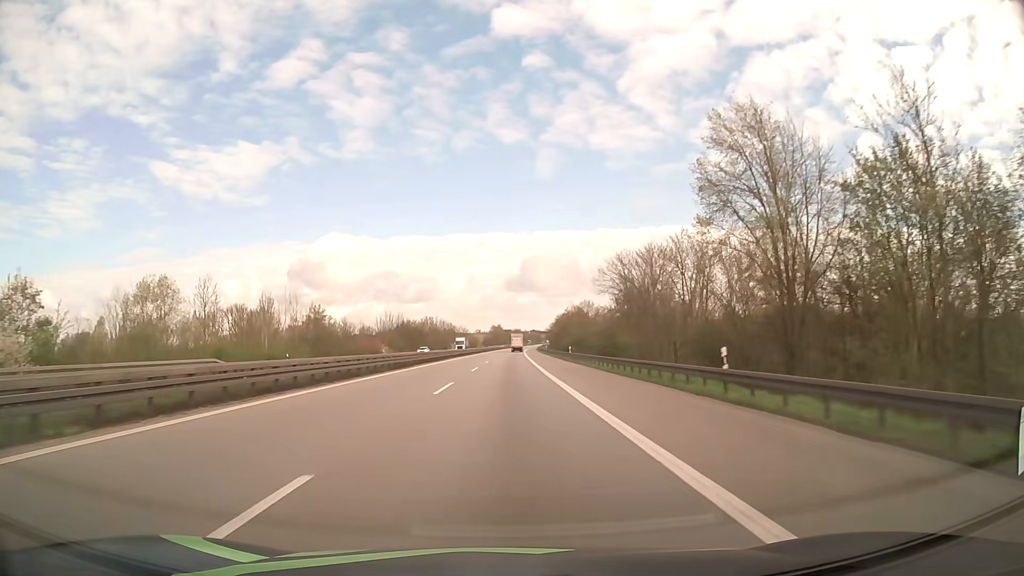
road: motorway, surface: asphalt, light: Day
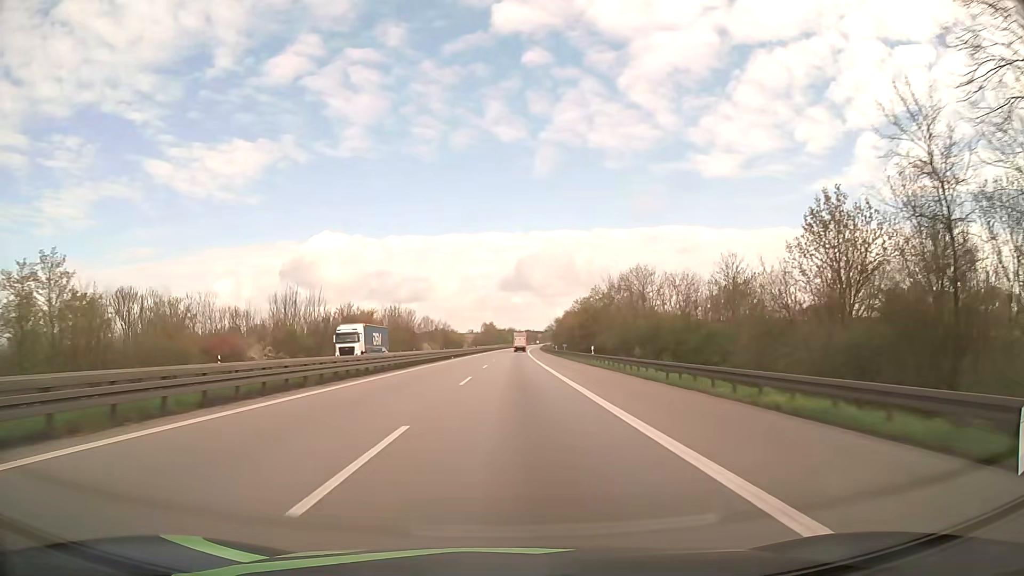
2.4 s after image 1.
(+0.2, +68.5) m; 0°
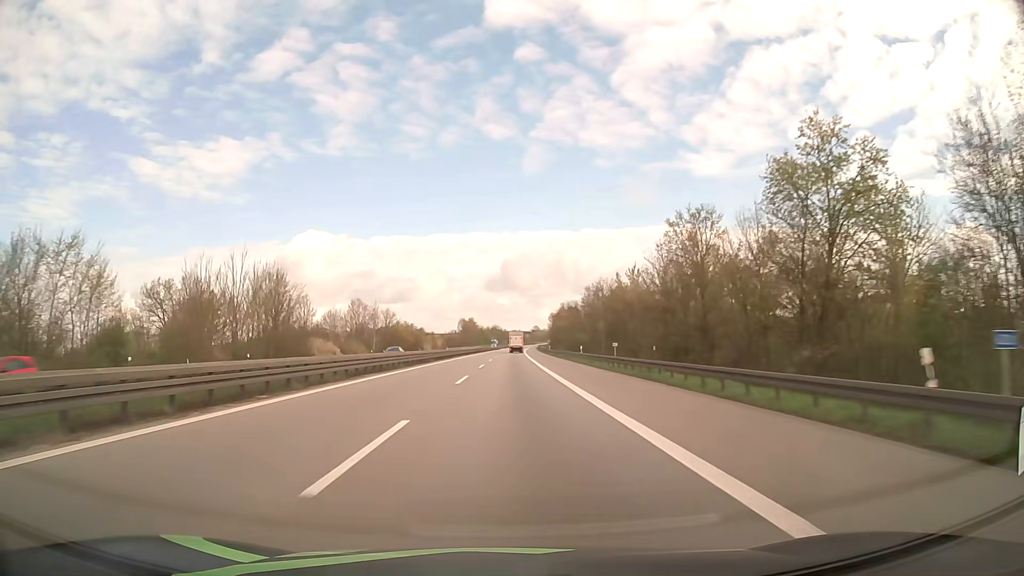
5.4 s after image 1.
(+1.2, +90.1) m; +1°
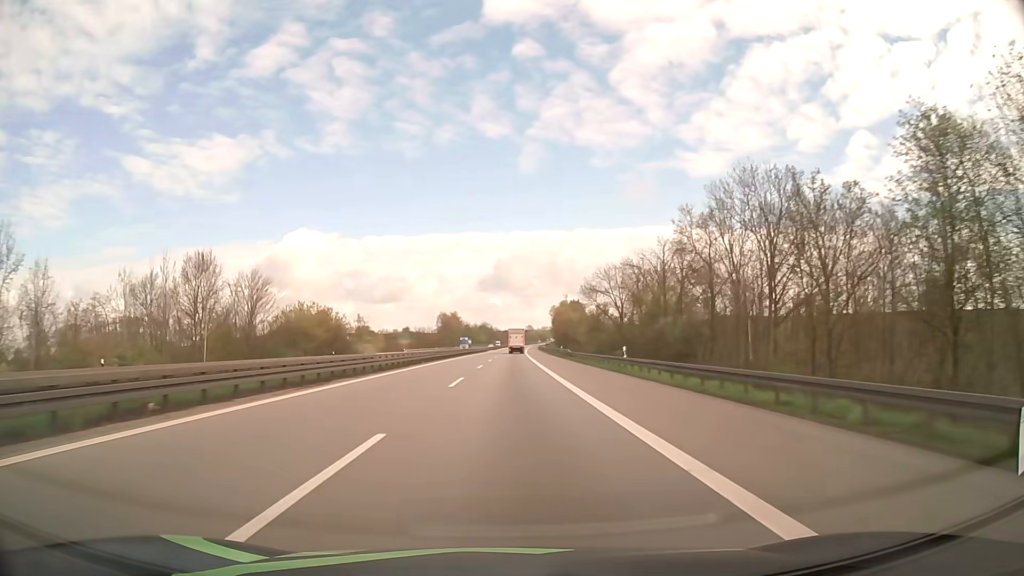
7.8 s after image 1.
(+0.5, +74.7) m; +1°
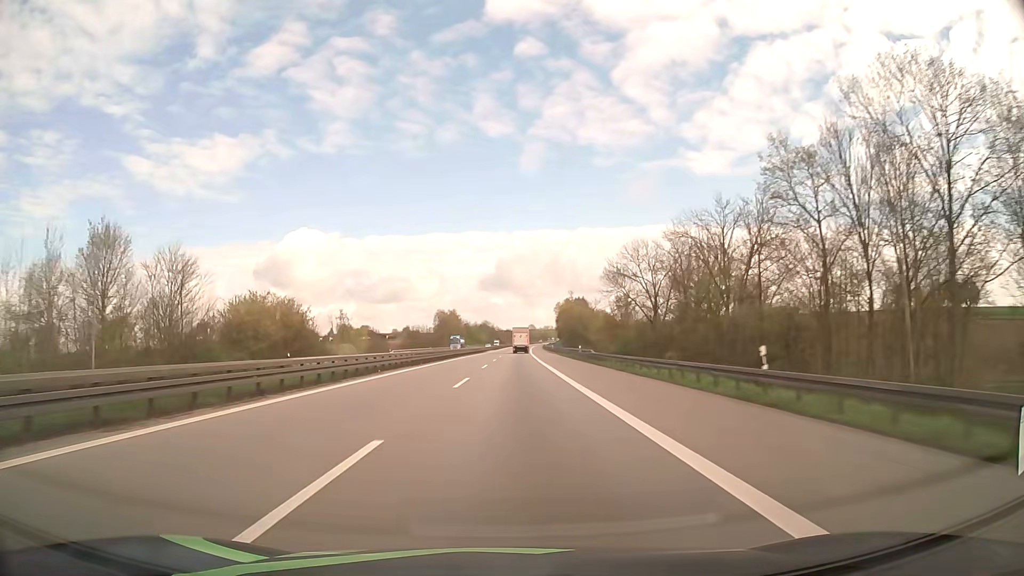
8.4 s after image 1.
(0.0, +19.0) m; 0°
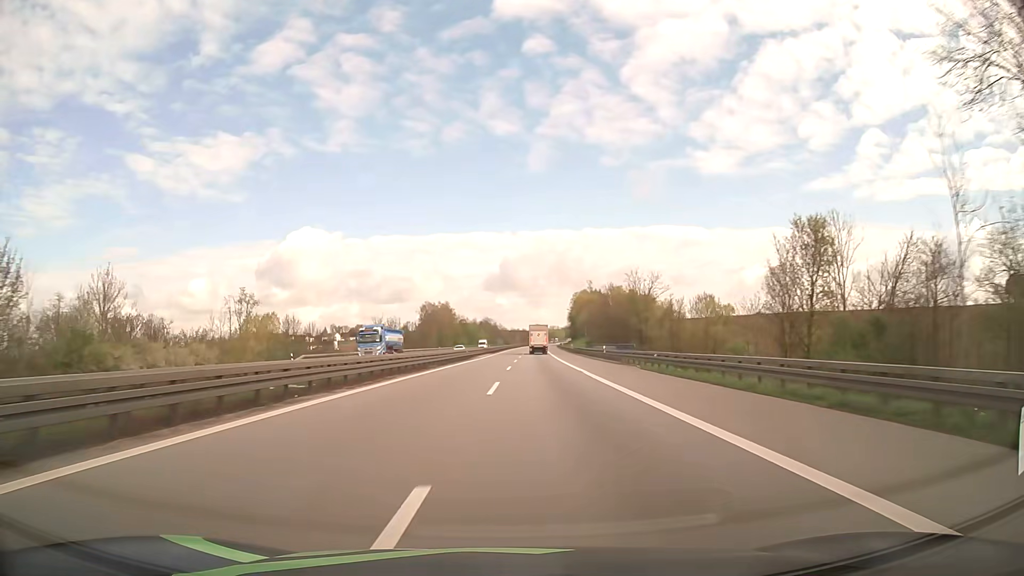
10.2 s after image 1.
(-0.3, +57.5) m; 0°
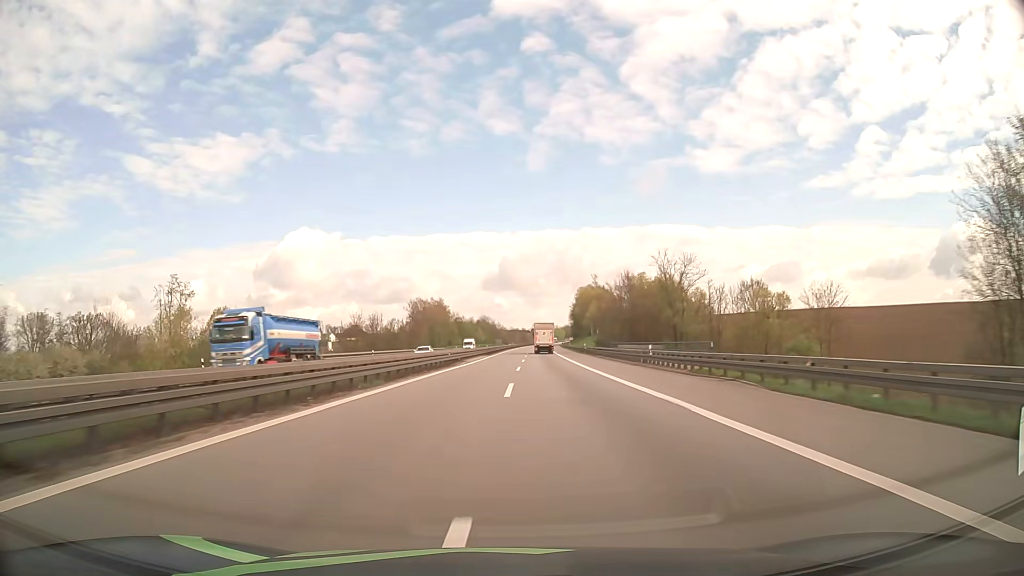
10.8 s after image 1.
(0.0, +19.3) m; 0°
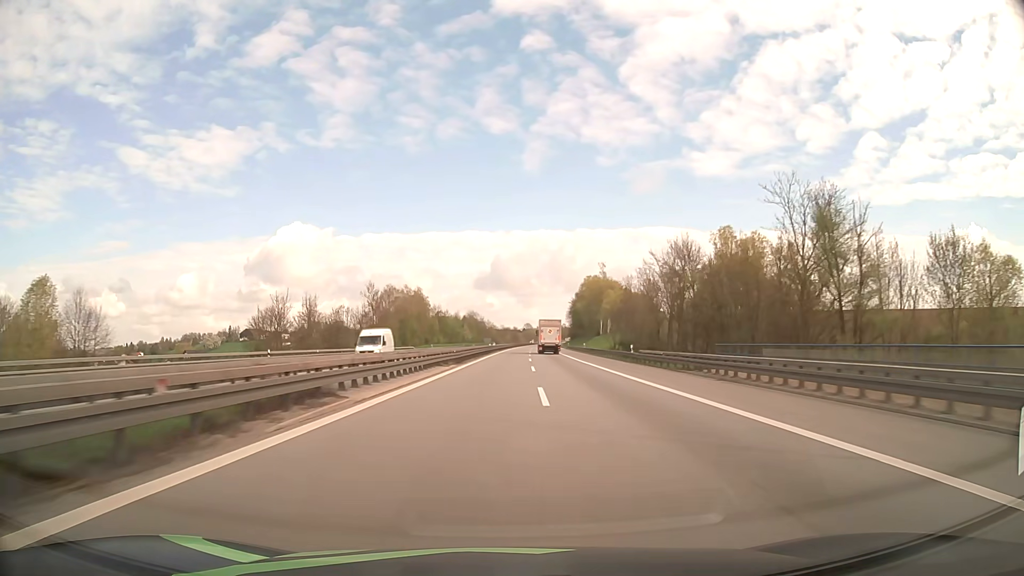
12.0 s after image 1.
(+0.2, +38.9) m; +1°
(0, +10) (0, +20) (0, +30) (0, +40) (+1, +50) (+1, +60) (+1, +70) (+1, +80) (+2, +90) (+2, +100) m
